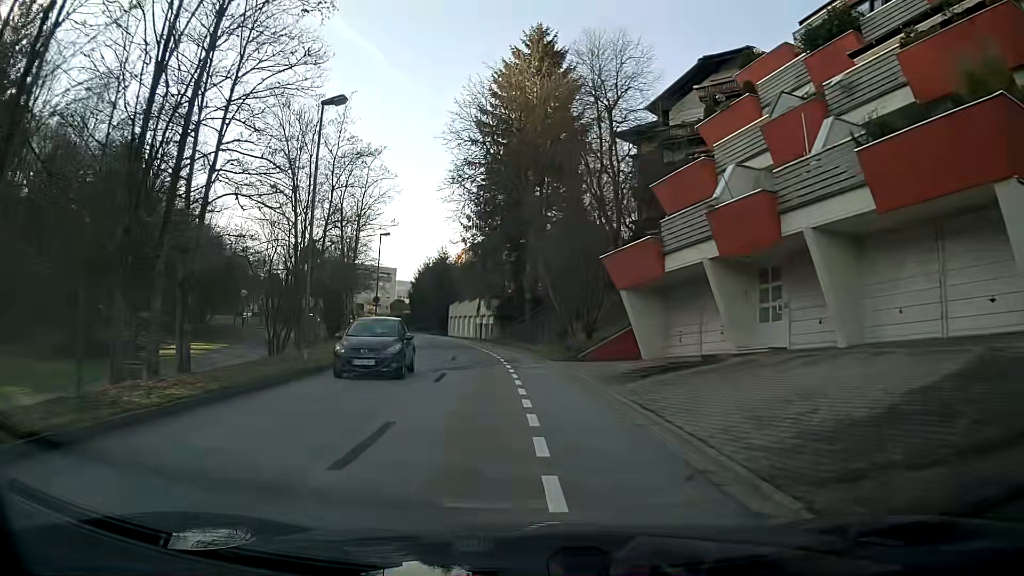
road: tertiary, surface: asphalt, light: Day
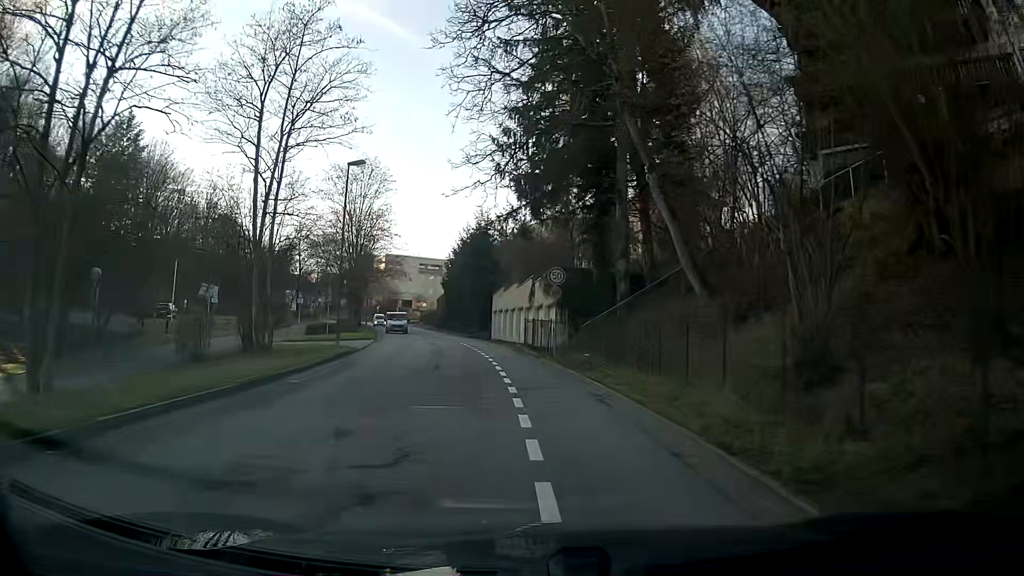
(-1.0, +24.3) m; -6°
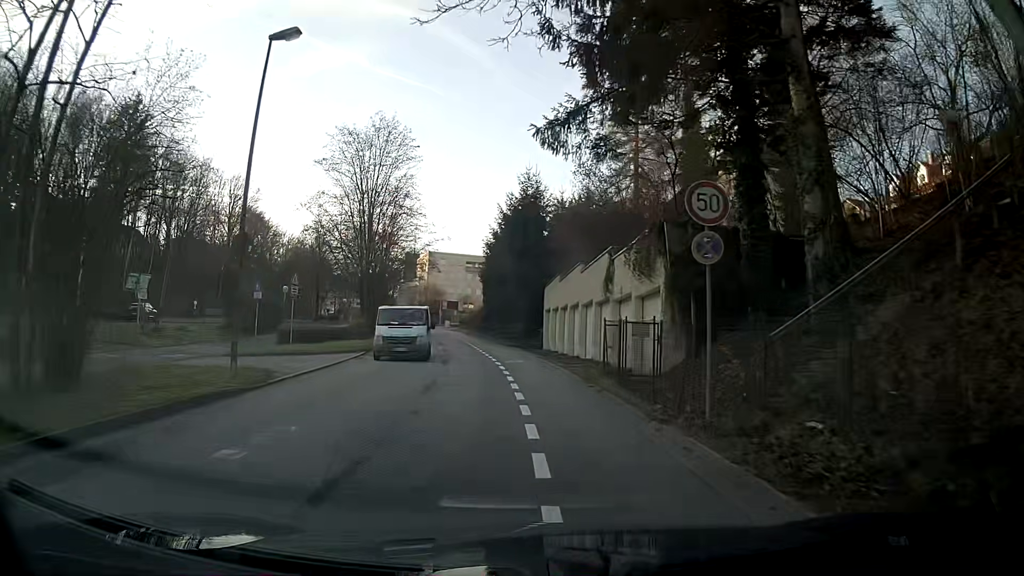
(-0.6, +14.8) m; -5°
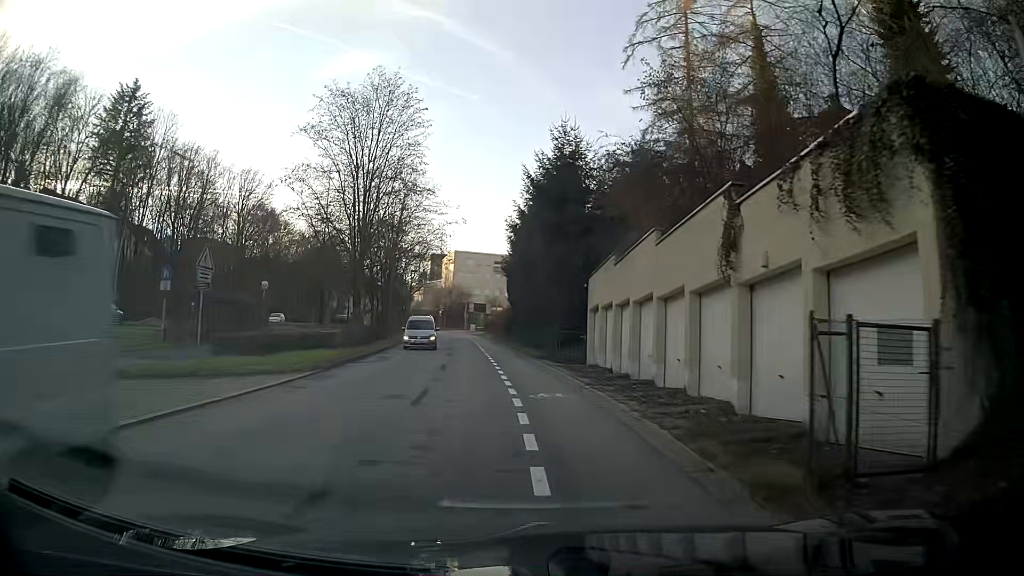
(-0.2, +10.6) m; -3°
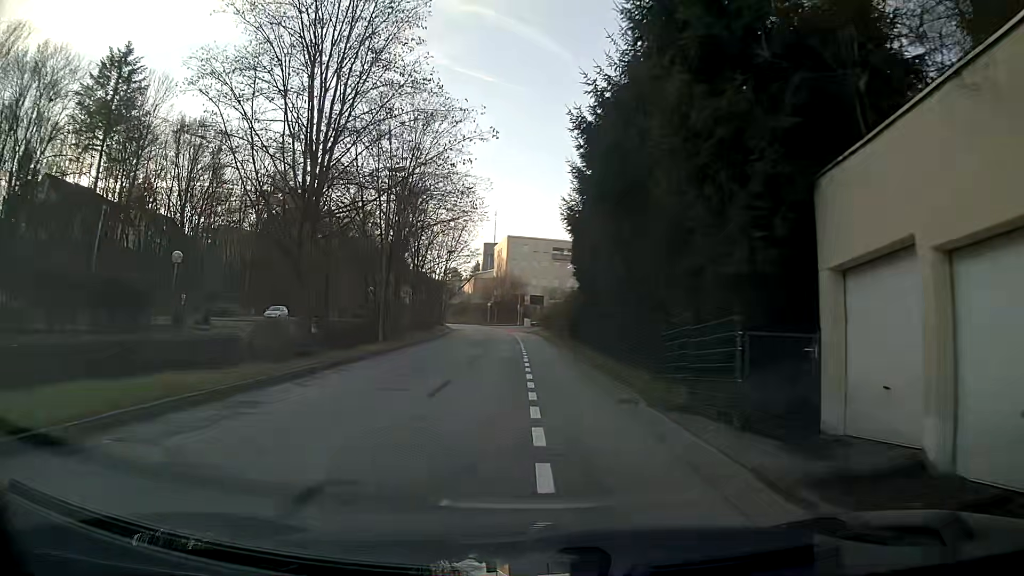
(-0.7, +18.5) m; -4°
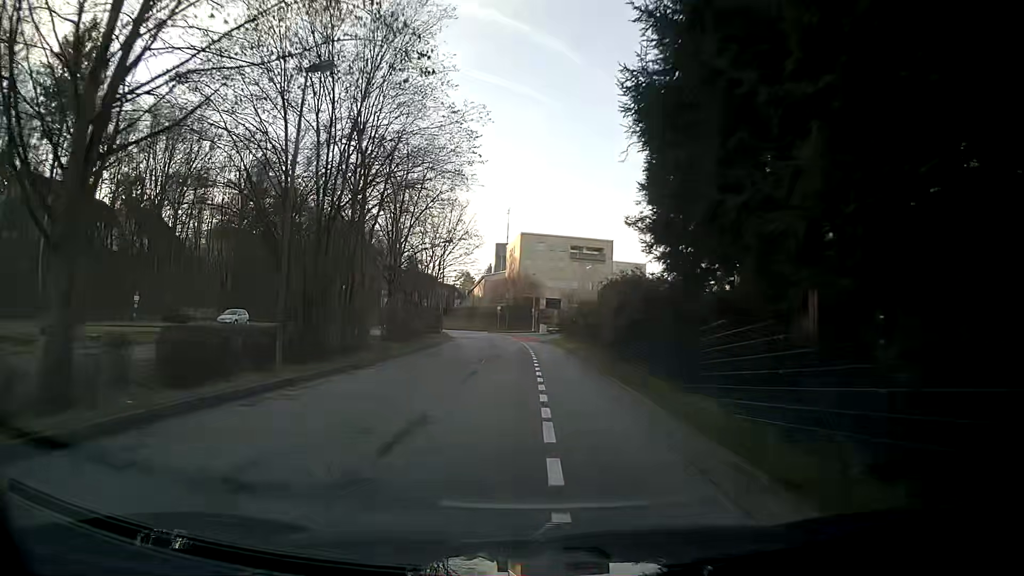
(-0.2, +13.7) m; -2°
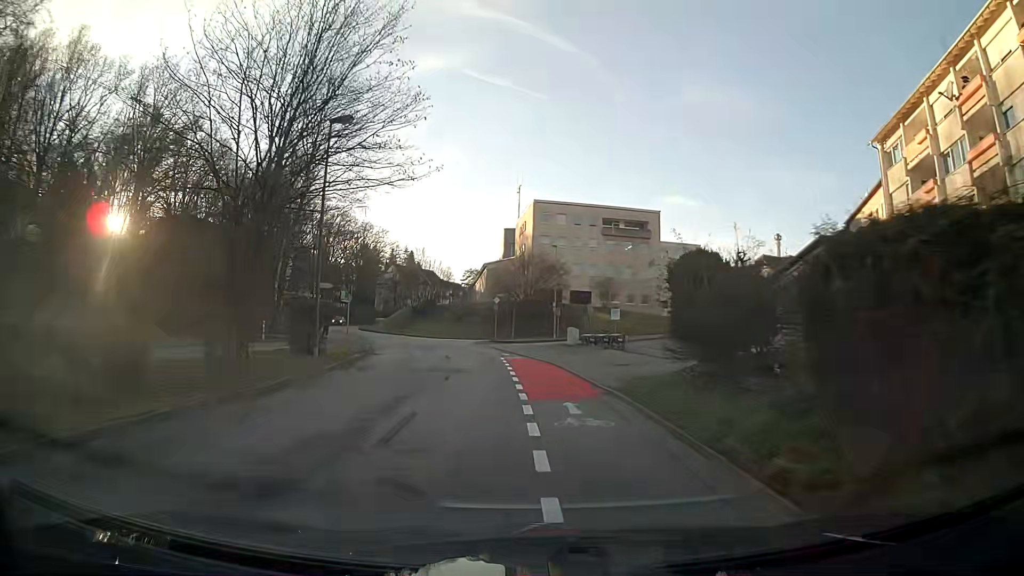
(-0.5, +35.7) m; -2°
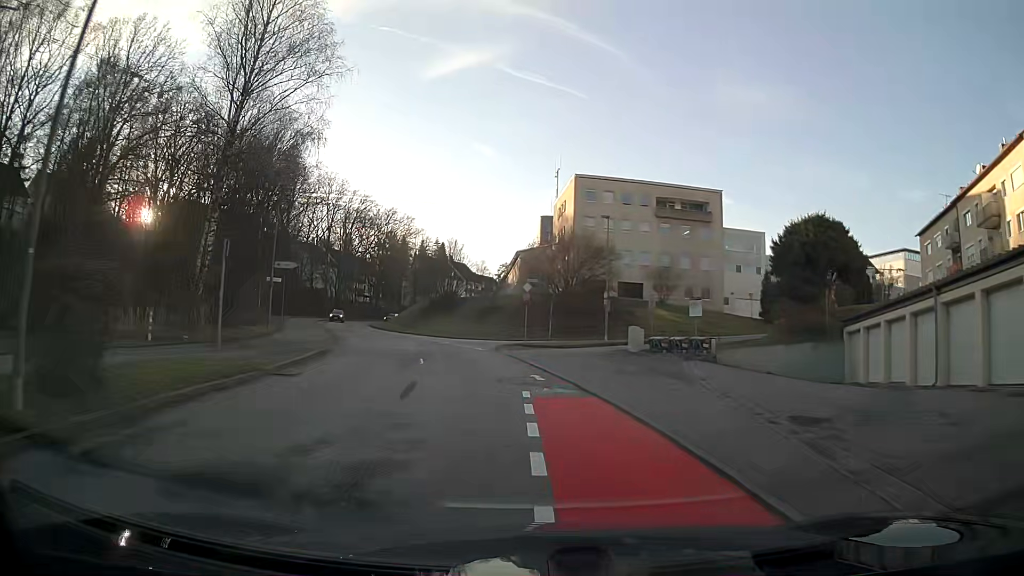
(-0.6, +14.4) m; -4°
(0, +10) (-1, +20) (-3, +30) (-6, +39) (-9, +49) (-12, +58) (-15, +68) (-18, +77) (-20, +87) (-21, +97) m
